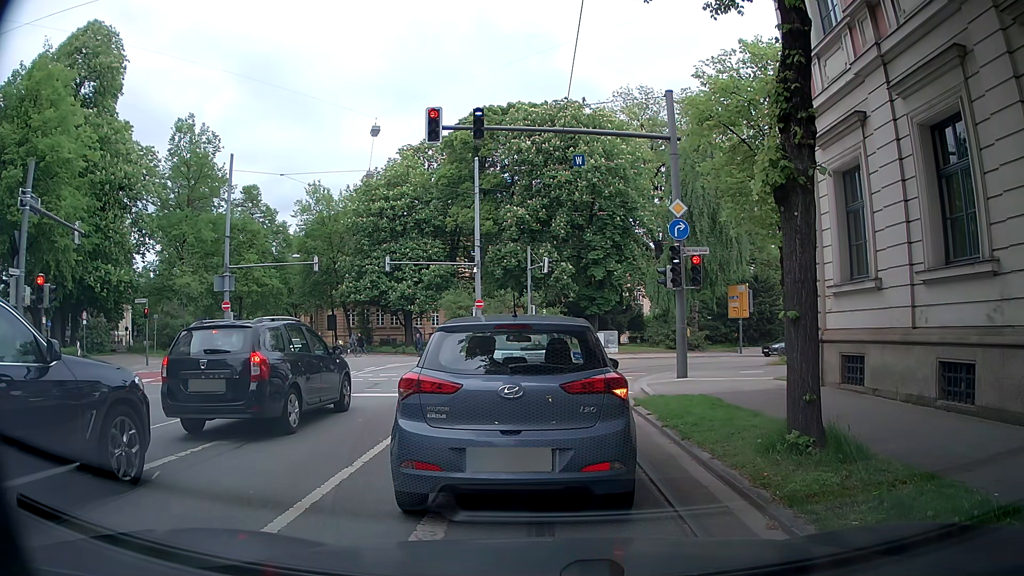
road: secondary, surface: asphalt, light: Day
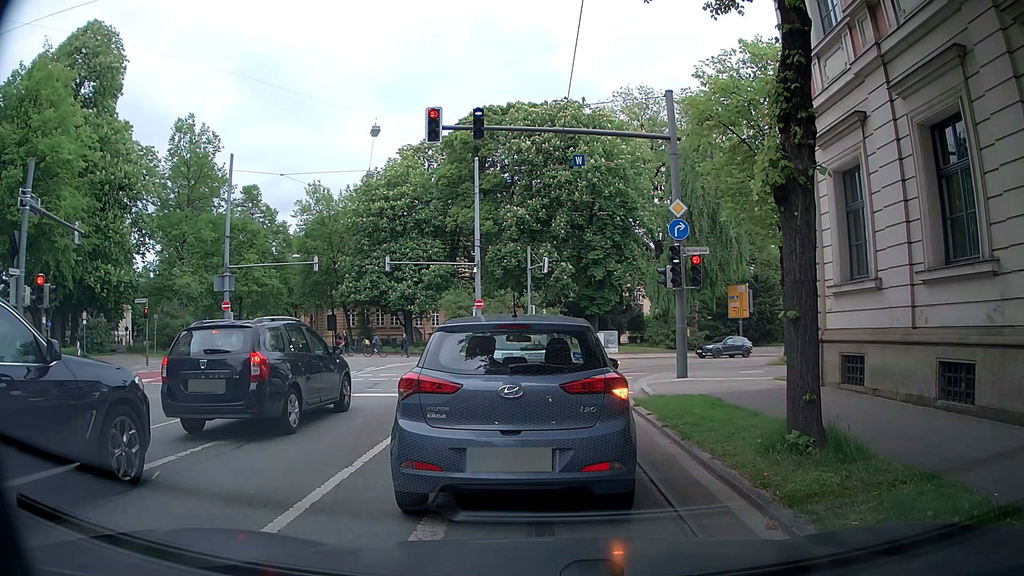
(0.0, 0.0) m; 0°
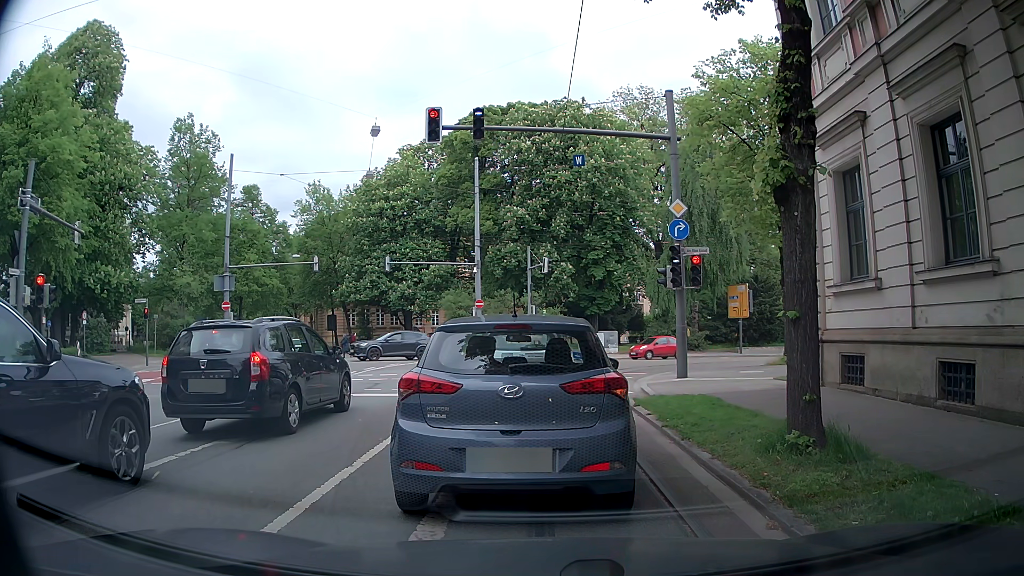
(0.0, 0.0) m; 0°
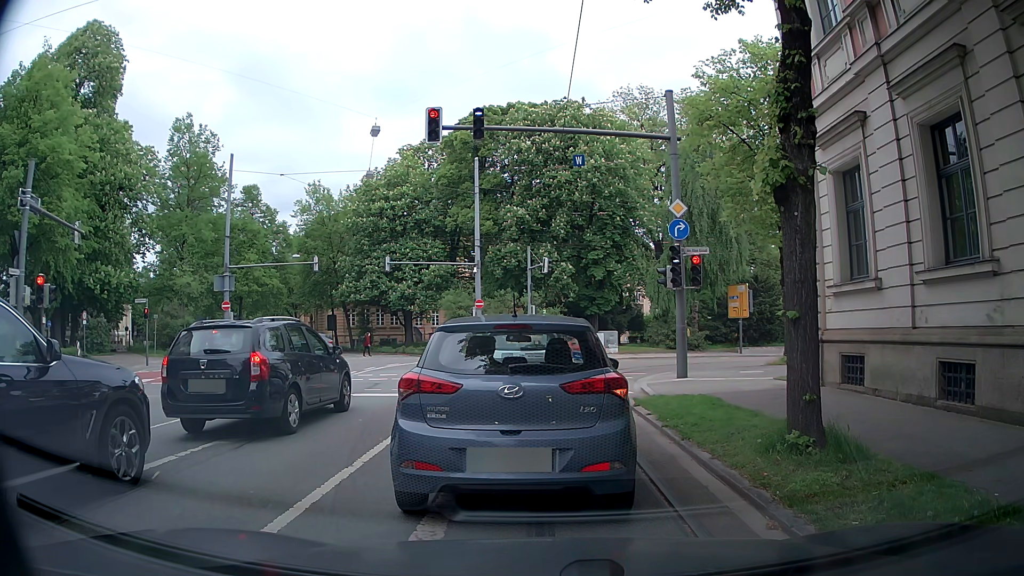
(0.0, 0.0) m; 0°
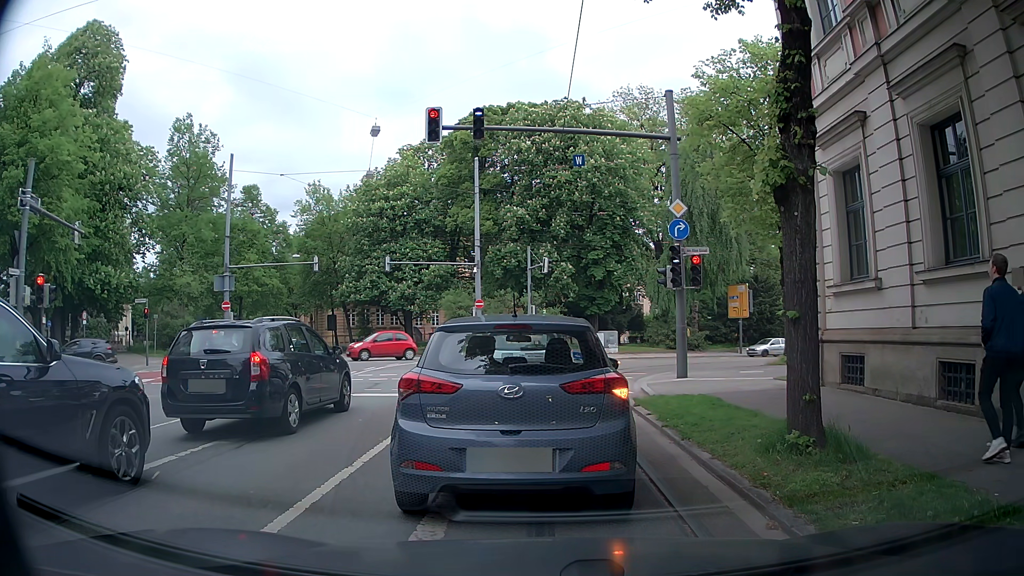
(0.0, 0.0) m; 0°
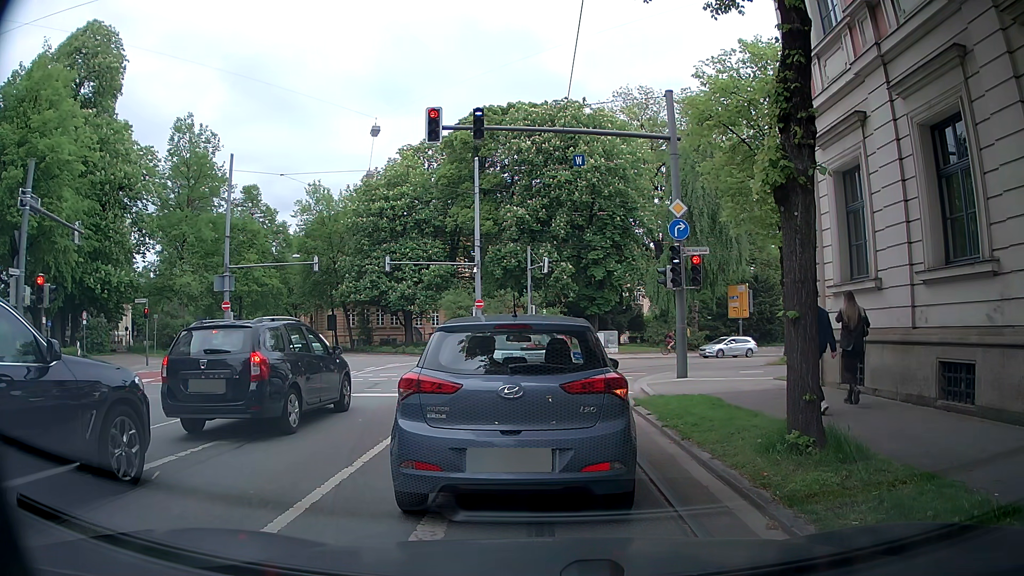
(0.0, 0.0) m; 0°
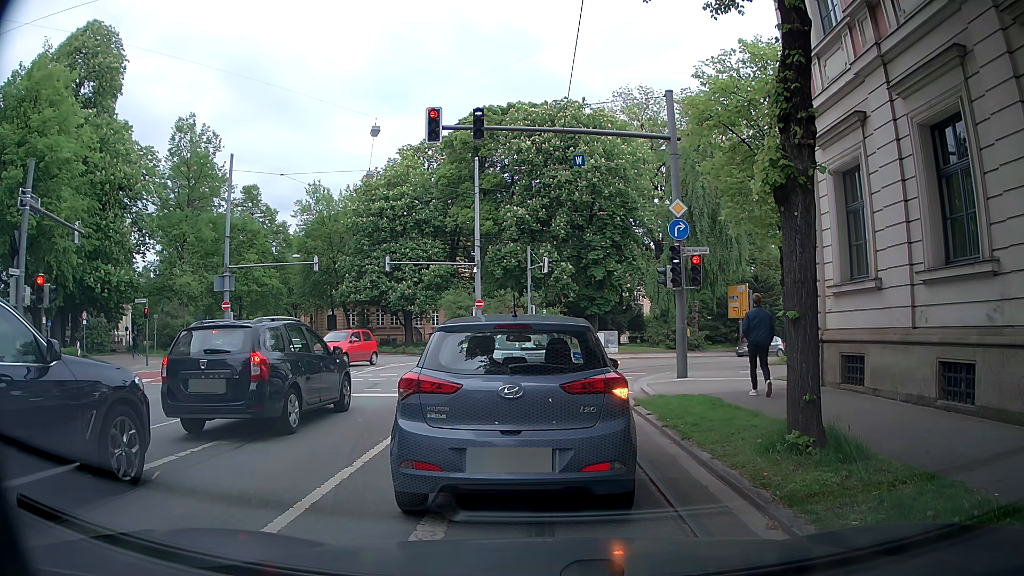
(0.0, 0.0) m; 0°
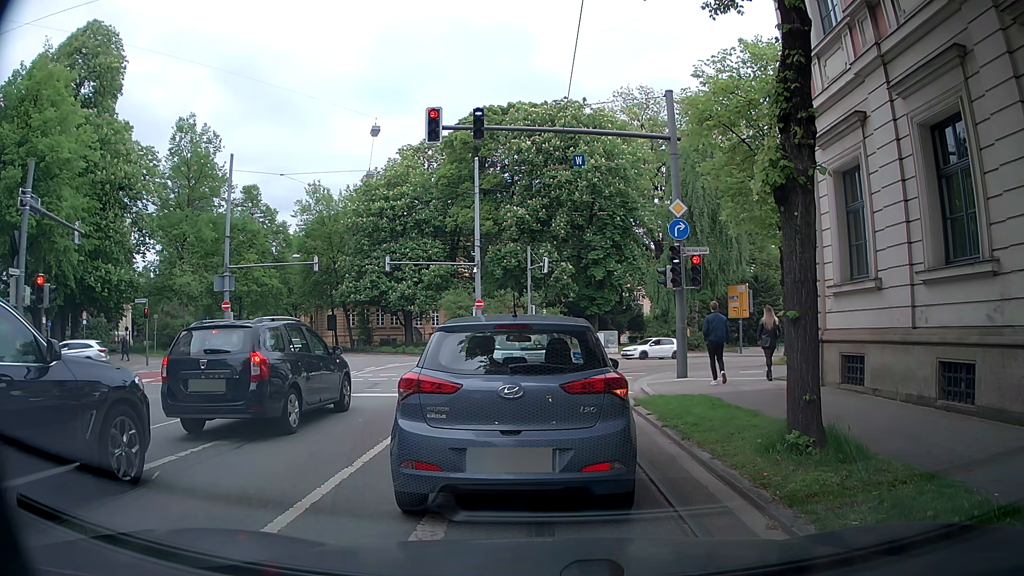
(0.0, 0.0) m; 0°
